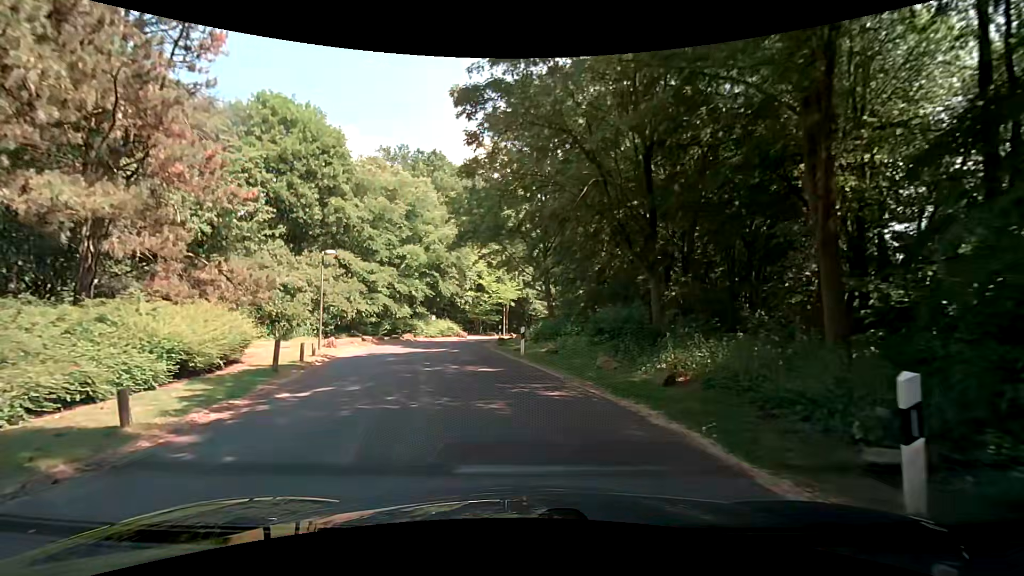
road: residential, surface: asphalt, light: Day
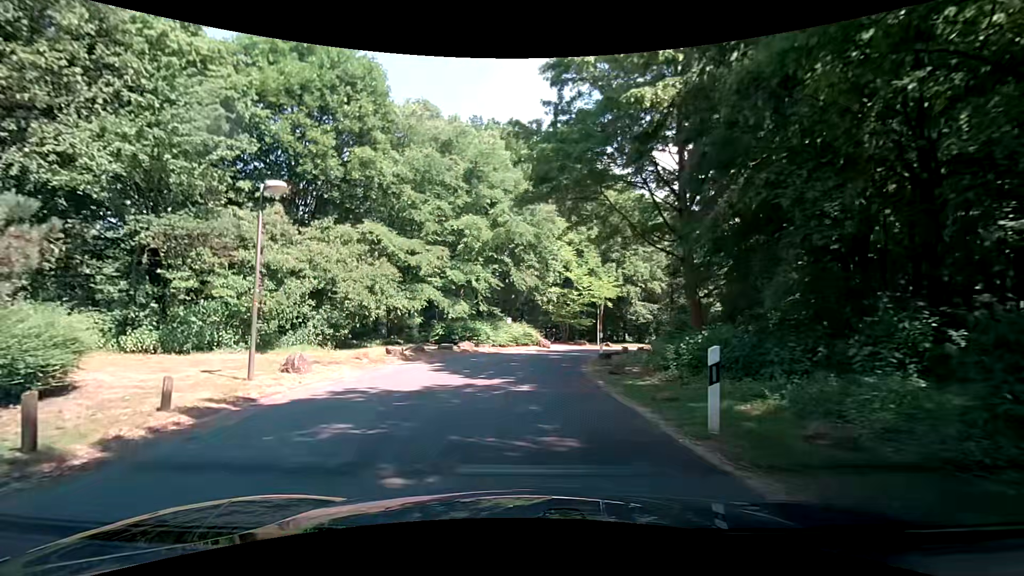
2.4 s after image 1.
(-0.6, +12.1) m; -9°
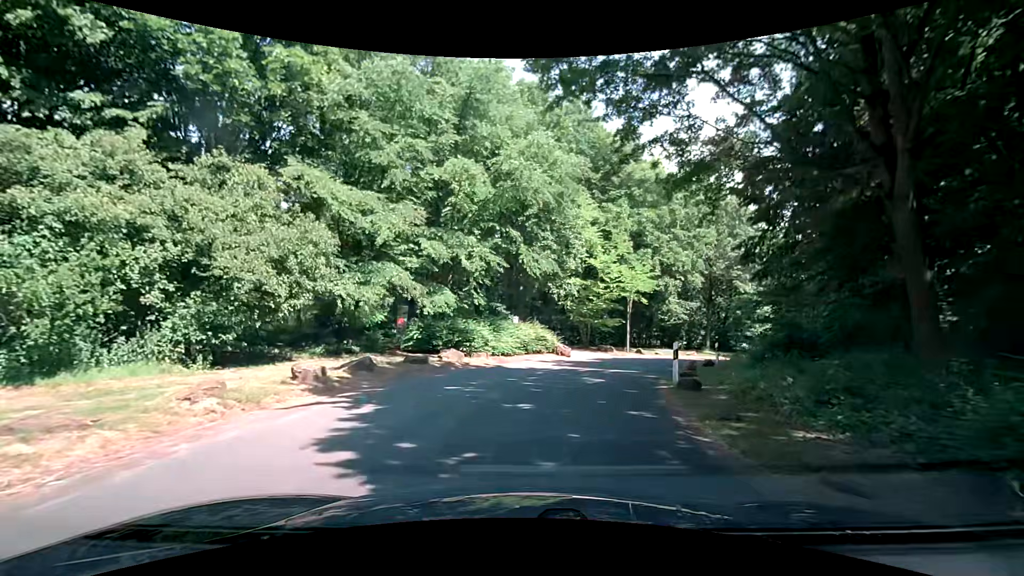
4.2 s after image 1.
(-0.3, +9.0) m; -1°
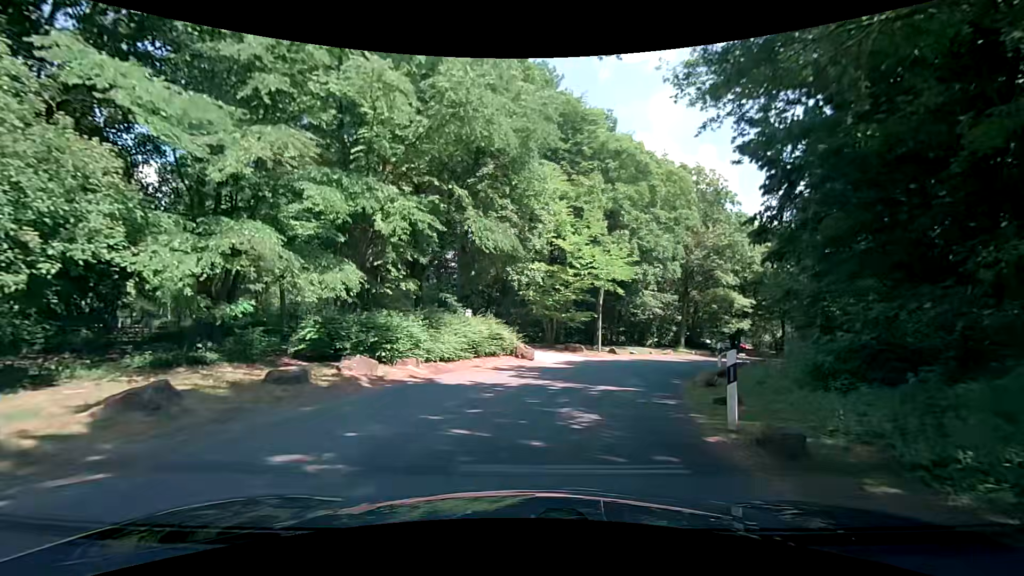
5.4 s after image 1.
(+0.2, +5.9) m; +4°
